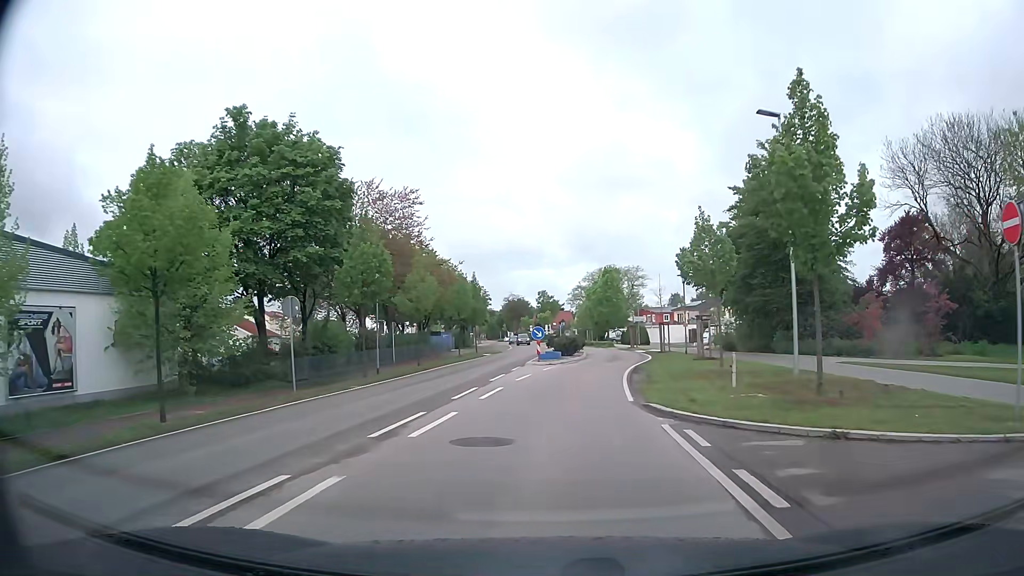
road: tertiary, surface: asphalt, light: Day
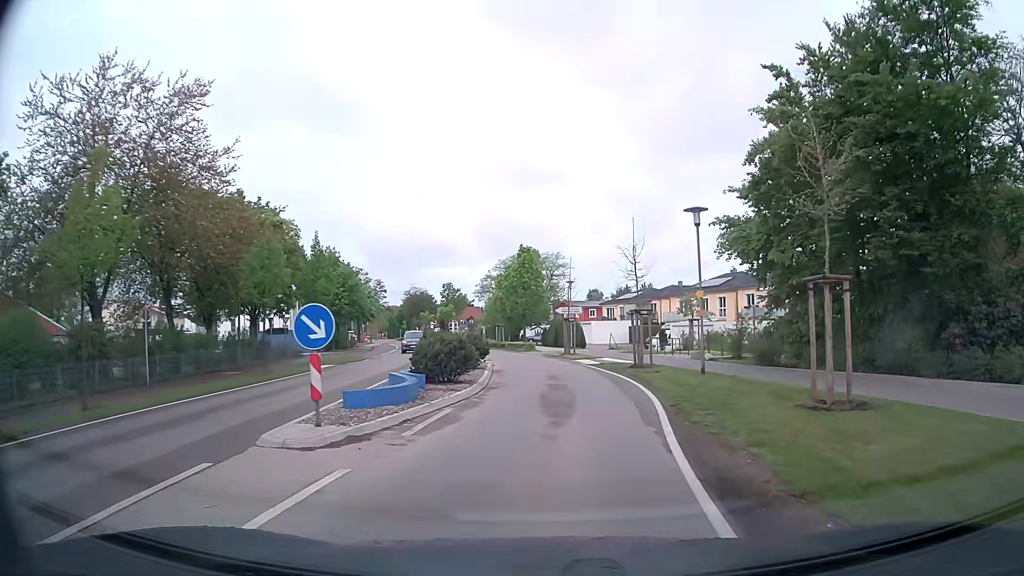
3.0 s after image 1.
(+1.2, +22.4) m; +7°
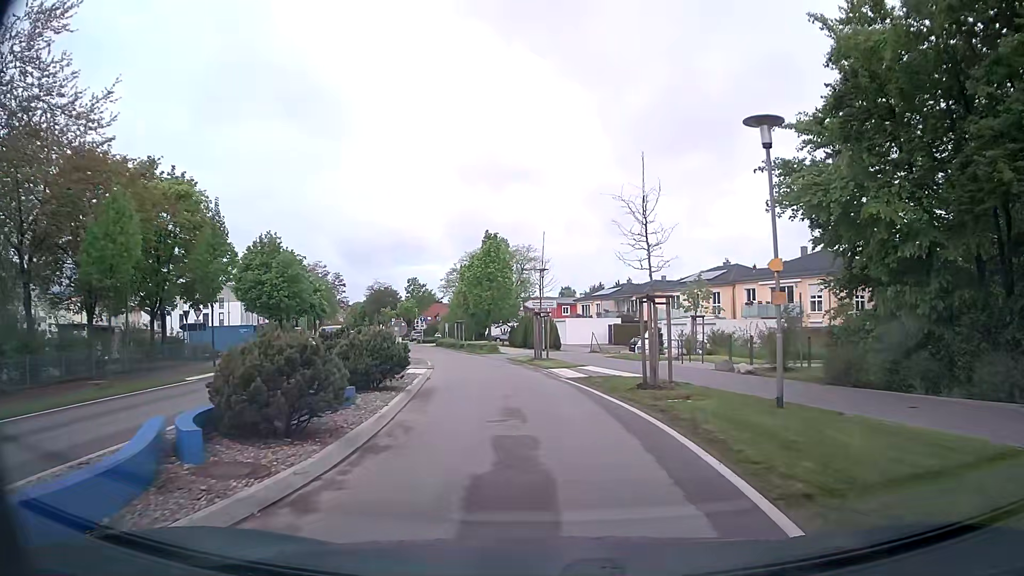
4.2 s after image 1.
(+0.2, +9.0) m; +2°
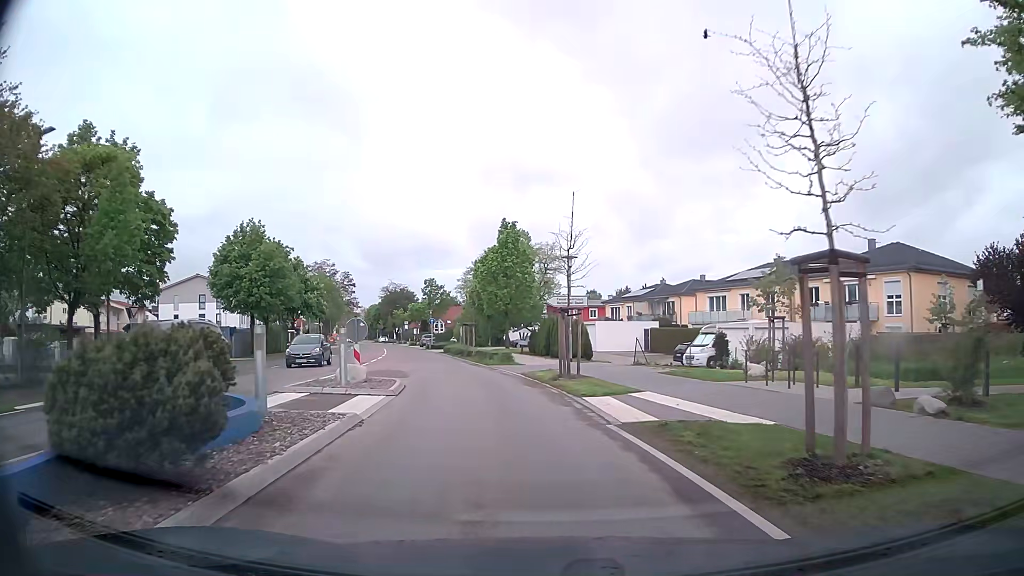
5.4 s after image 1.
(-0.1, +9.0) m; -1°
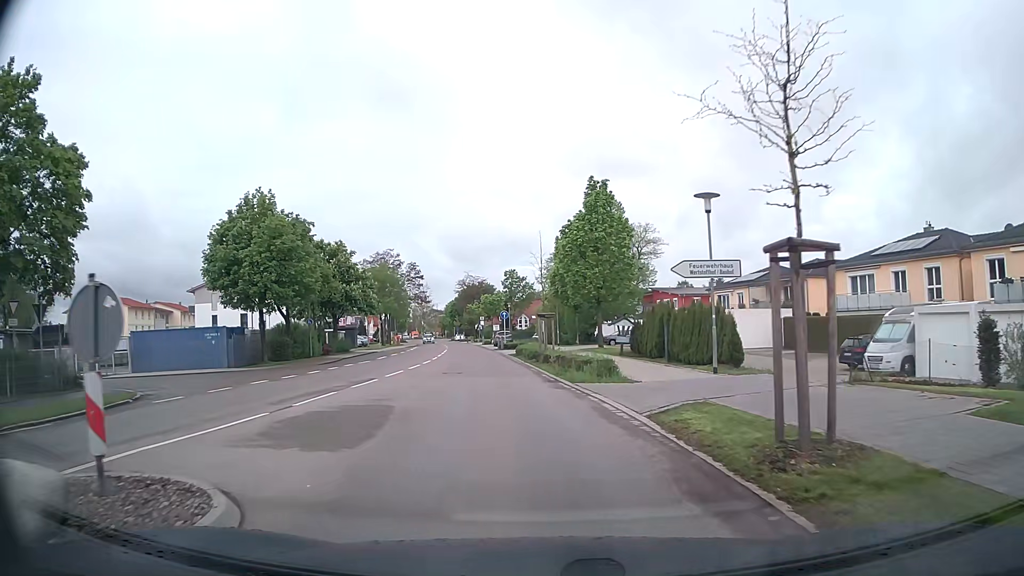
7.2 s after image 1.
(-0.9, +13.4) m; -7°
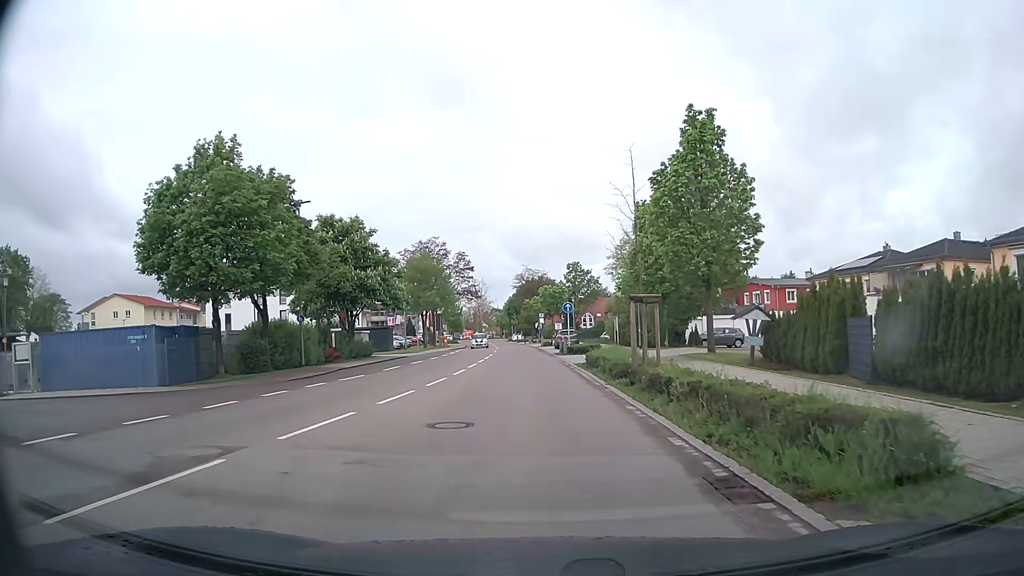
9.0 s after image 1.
(-0.8, +13.4) m; -6°
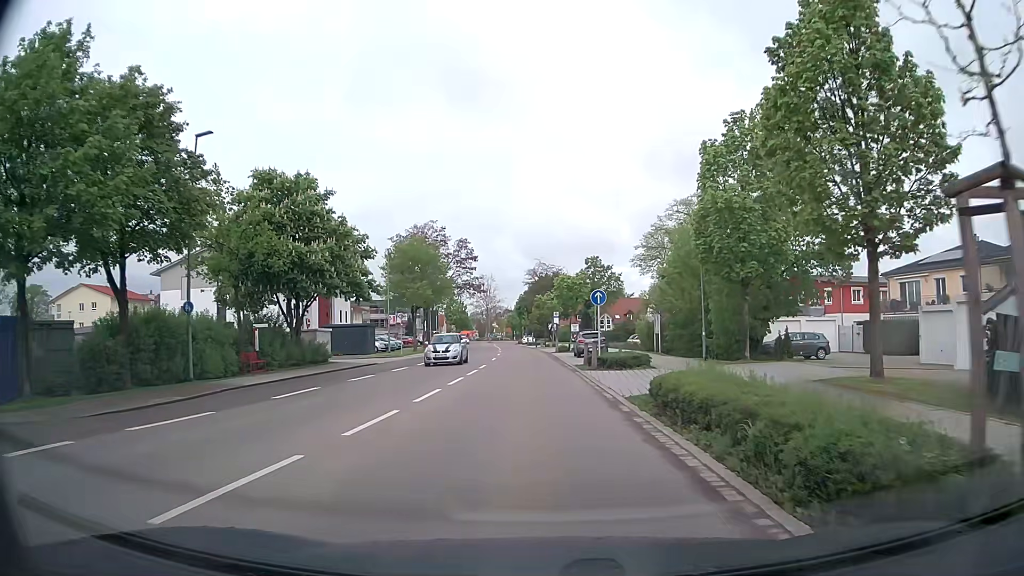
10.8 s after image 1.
(-0.2, +13.4) m; -1°
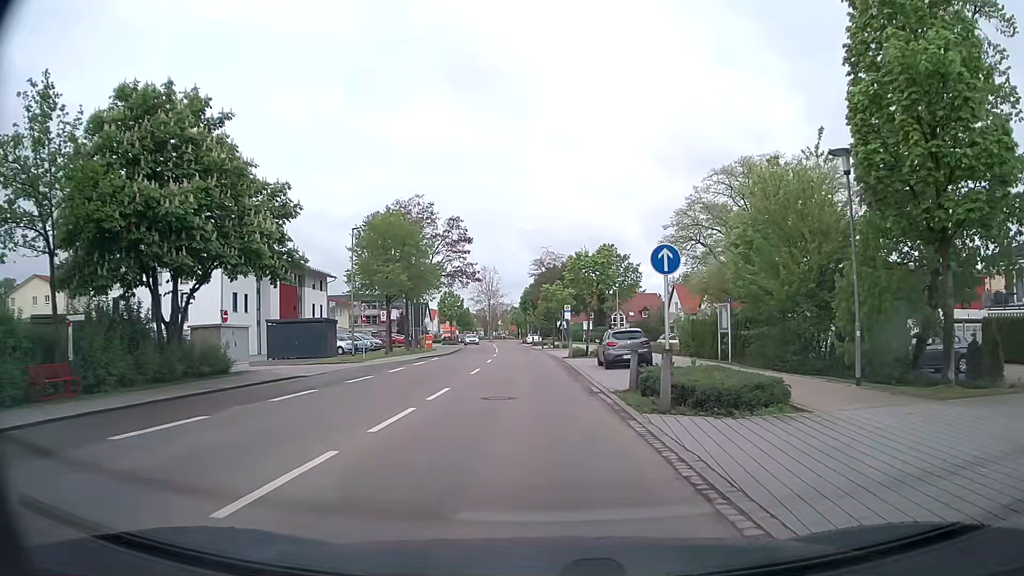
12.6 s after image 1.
(-0.2, +13.4) m; -1°
(0, +10) (0, +20) (-1, +30) (-1, +40) (-2, +50) (-2, +60) (-3, +70) (-4, +80) (-5, +90) (-5, +100) m
